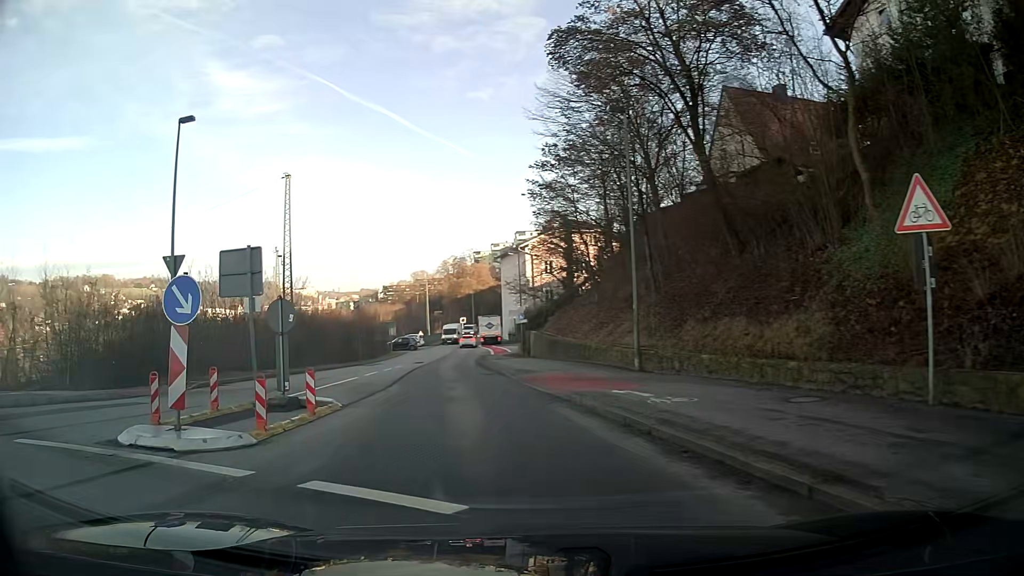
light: Day
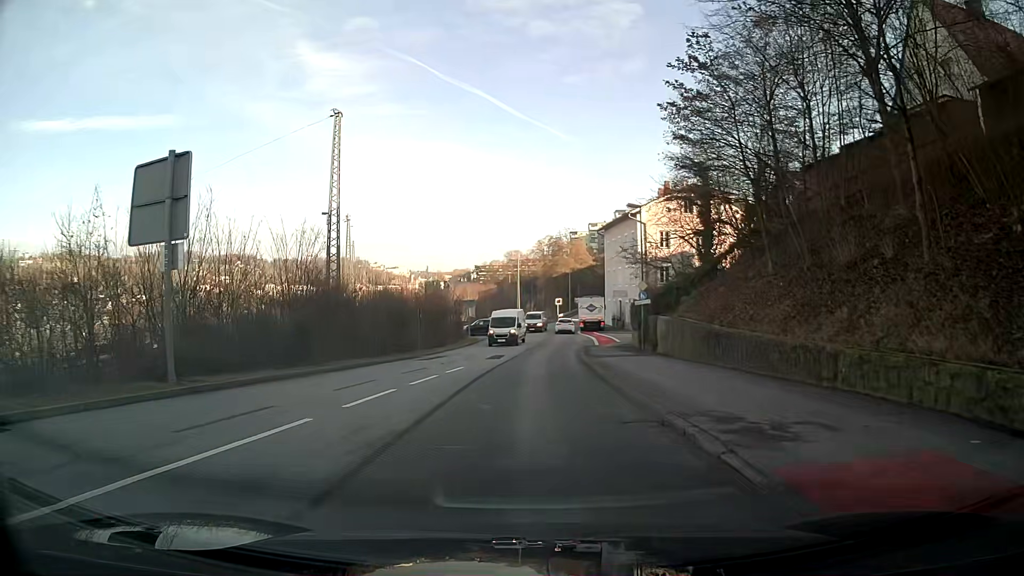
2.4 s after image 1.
(-1.3, +14.2) m; -7°
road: residential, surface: asphalt
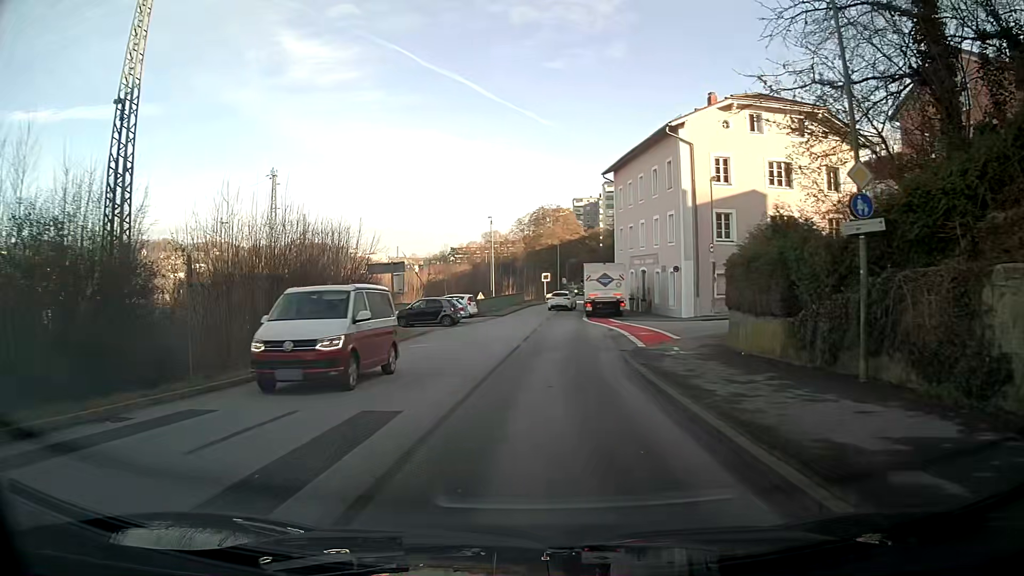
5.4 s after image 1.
(+0.4, +25.6) m; +2°
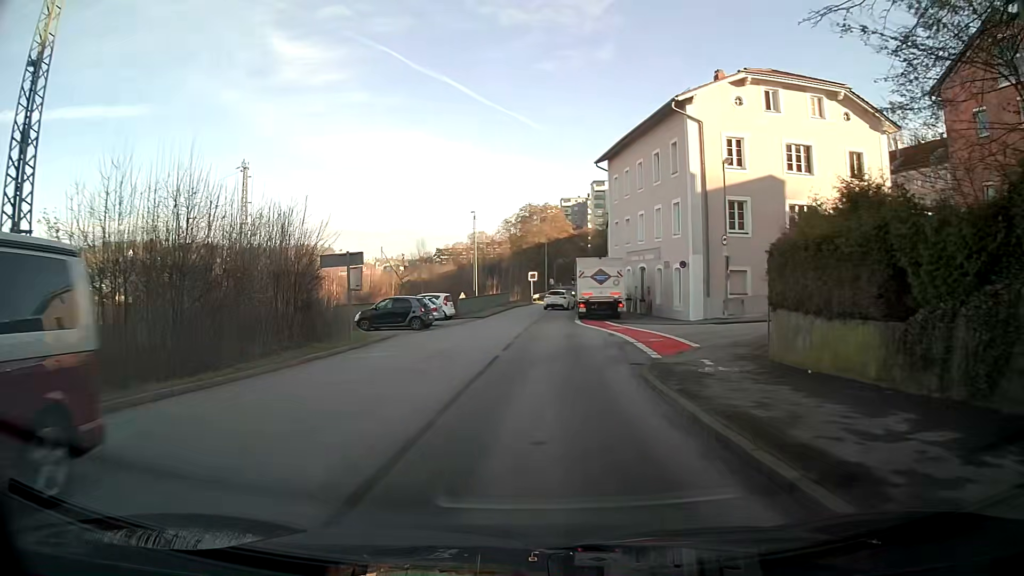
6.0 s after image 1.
(+0.1, +5.3) m; +2°
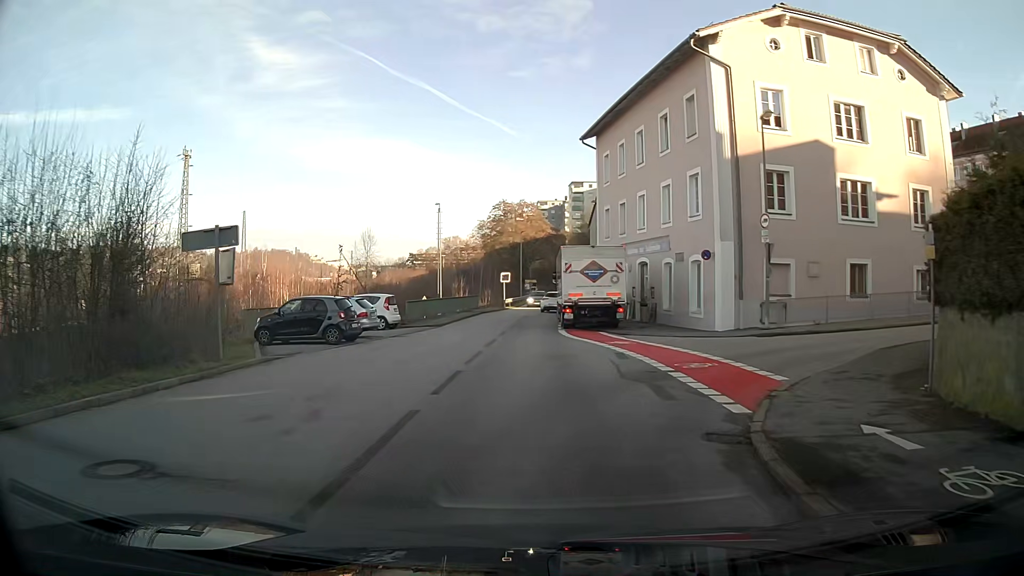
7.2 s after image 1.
(+0.2, +9.2) m; +2°
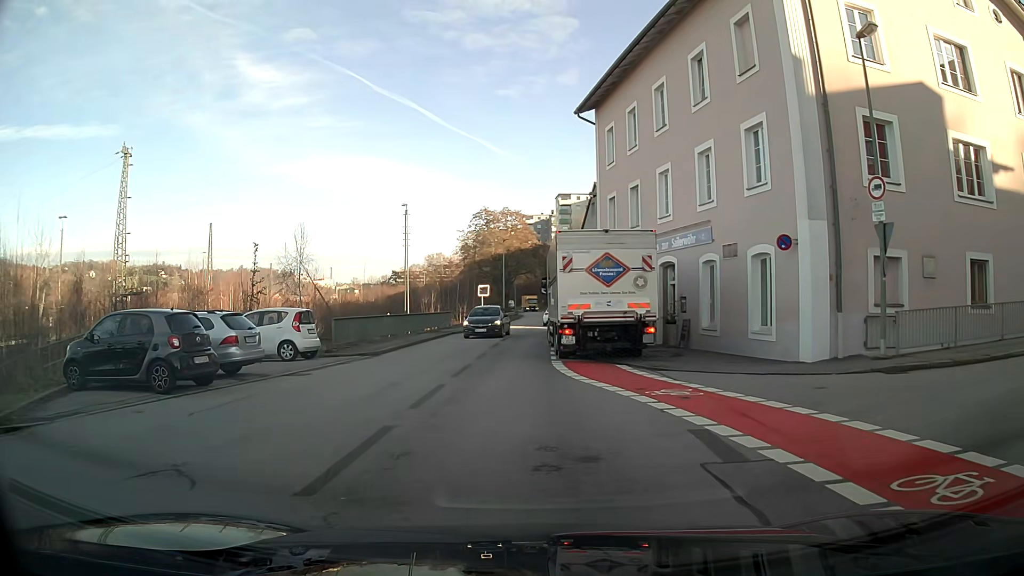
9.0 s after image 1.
(+0.1, +9.4) m; +1°
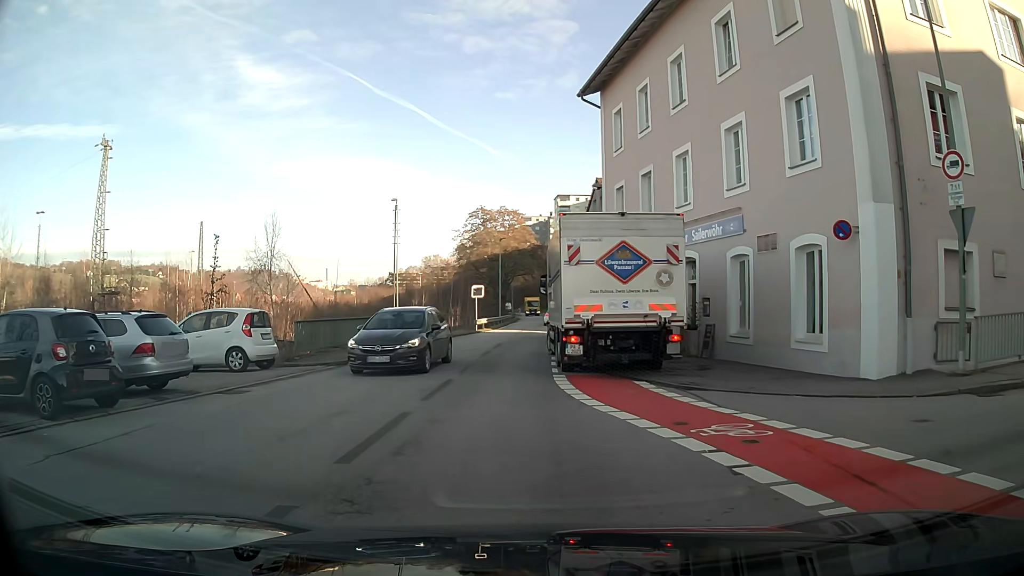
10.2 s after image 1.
(0.0, +3.3) m; +2°
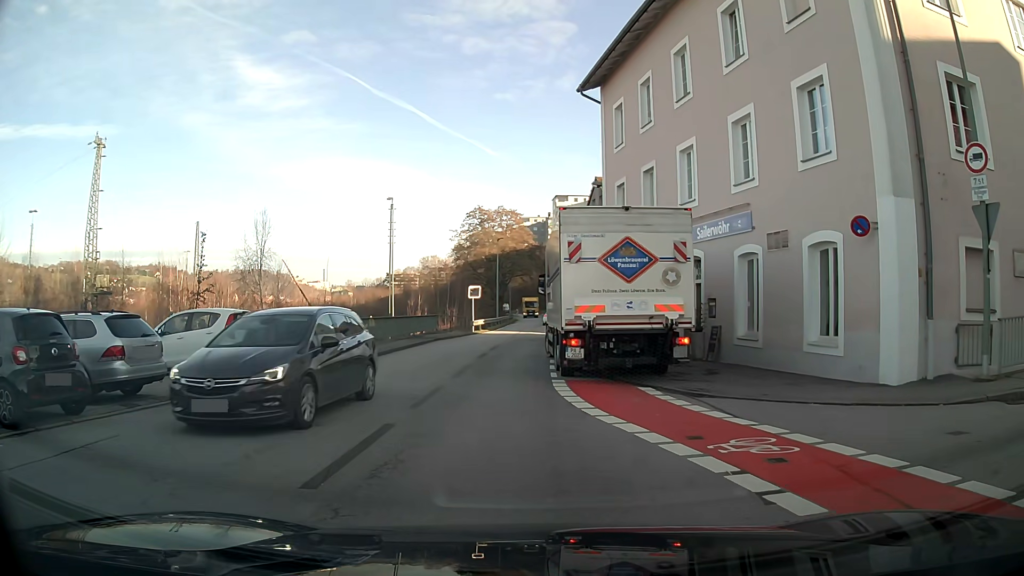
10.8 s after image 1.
(0.0, +0.8) m; 0°
(-1, +10) (-2, +20) (-2, +30) (-1, +40) (0, +50) (0, +60) (0, +70) (0, +80) (0, +90) (0, +100) m
